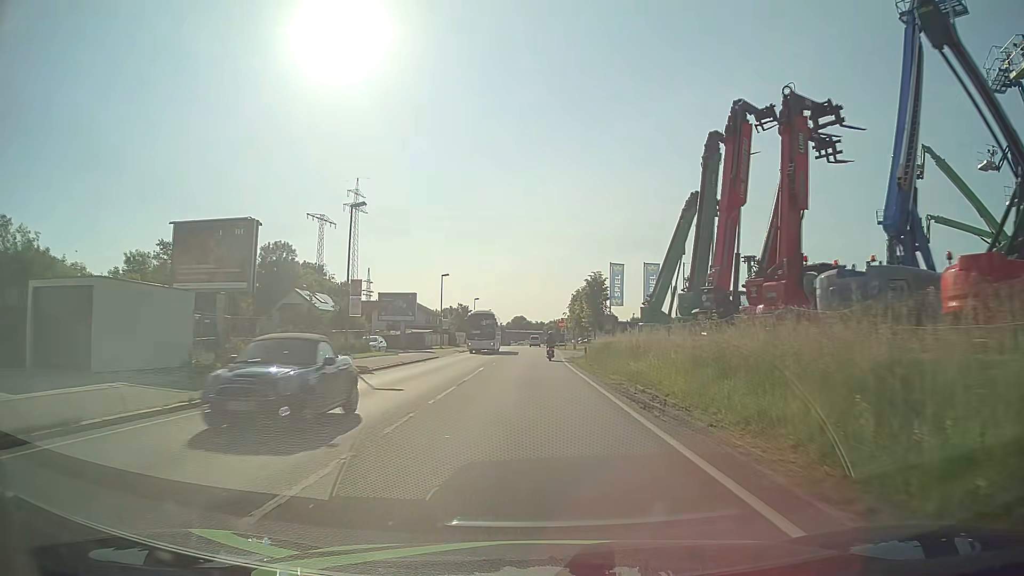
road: primary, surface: asphalt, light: Day
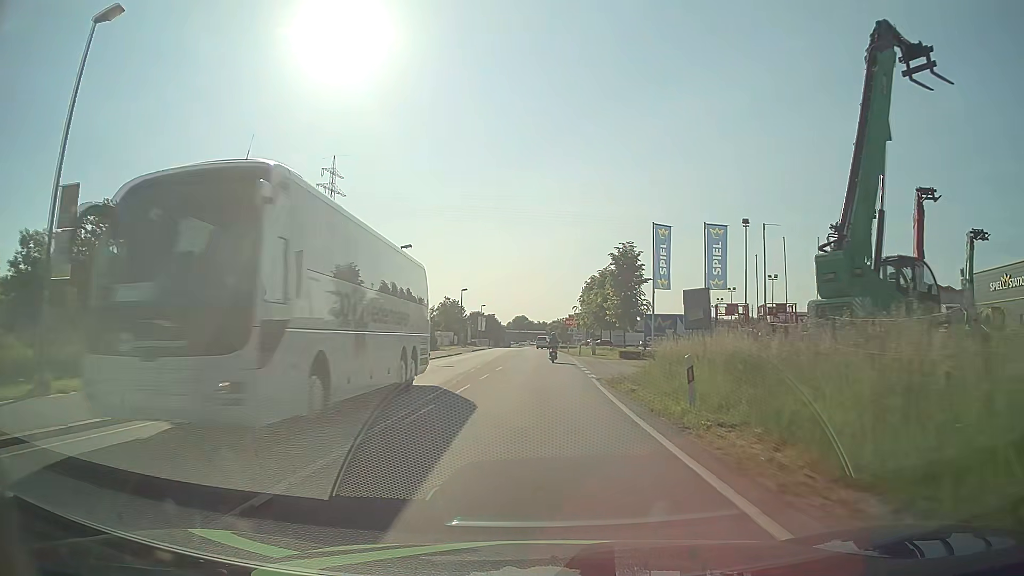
(0.0, +22.8) m; 0°
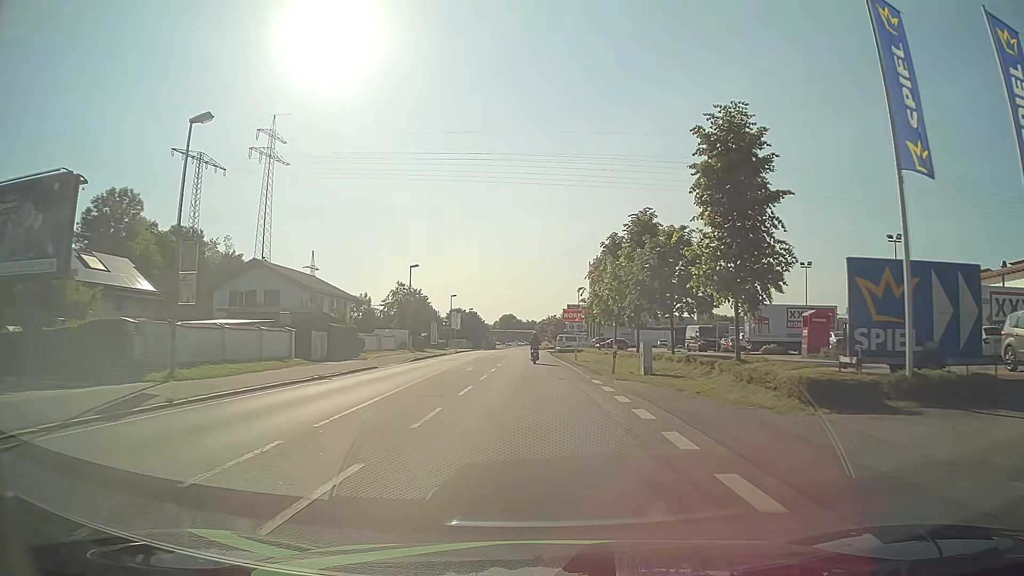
(+0.5, +30.4) m; +1°
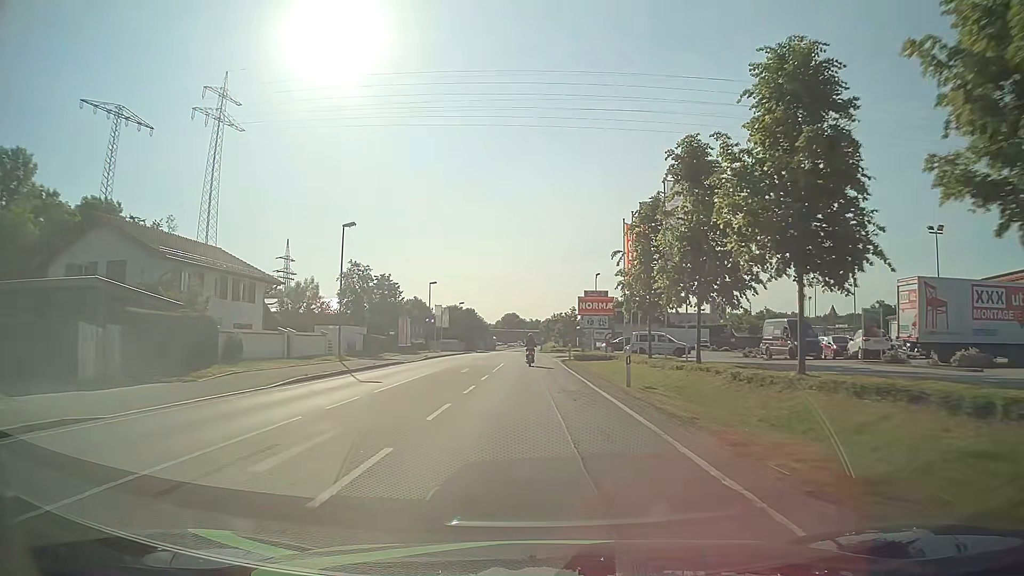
(0.0, +22.9) m; -1°
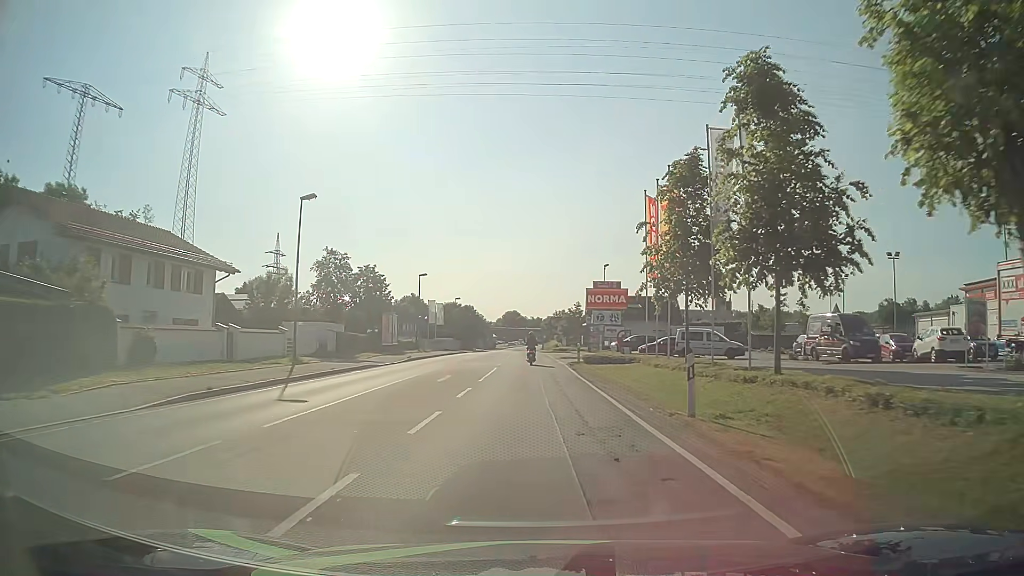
(0.0, +7.6) m; 0°
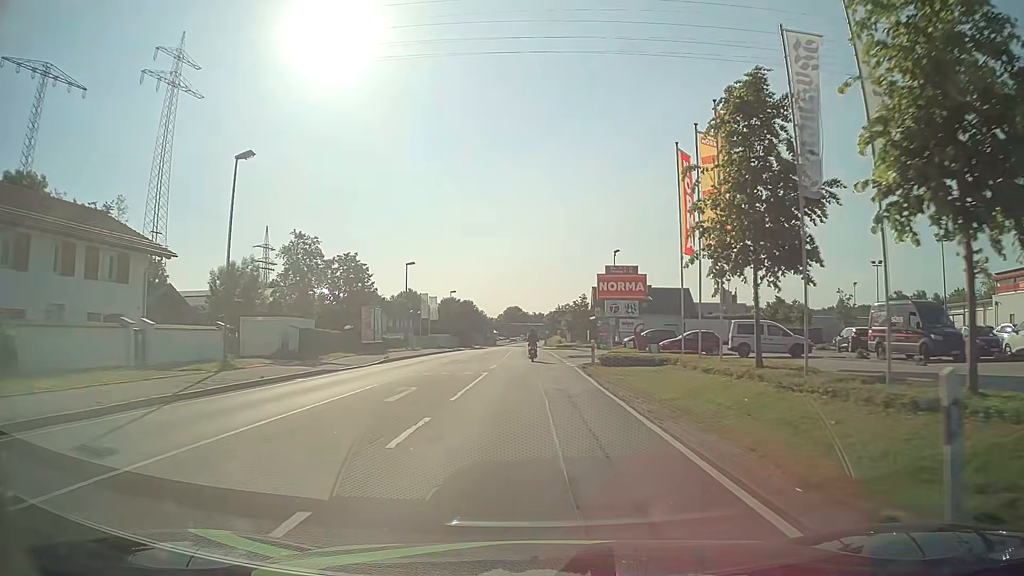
(0.0, +7.6) m; 0°
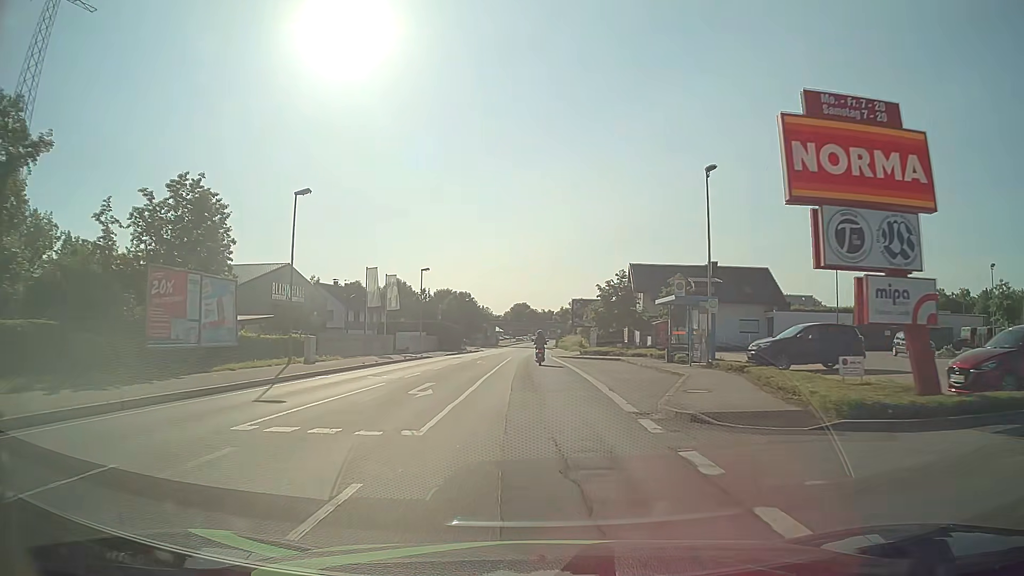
(-0.2, +30.6) m; 0°
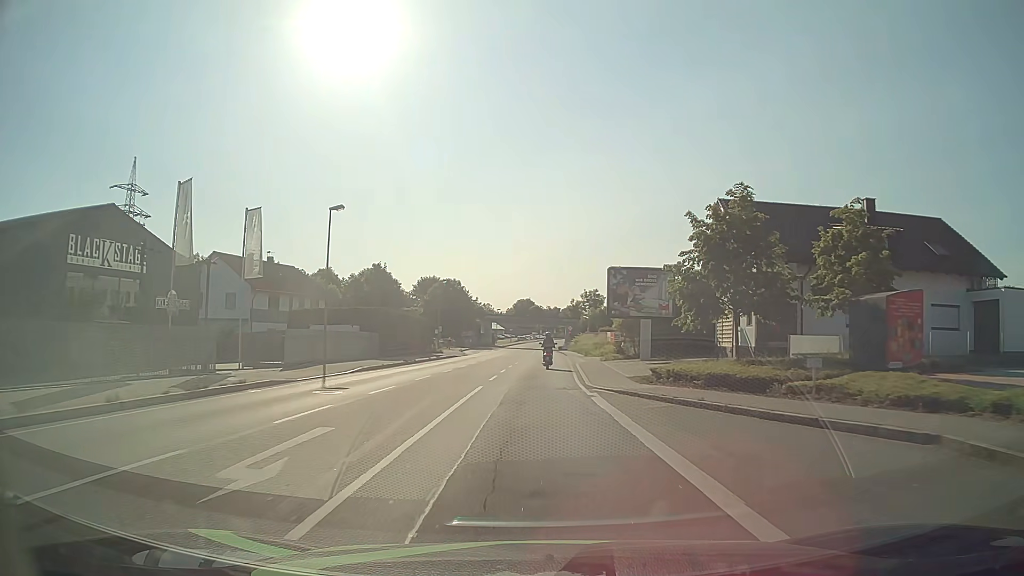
(-0.4, +30.7) m; -1°
